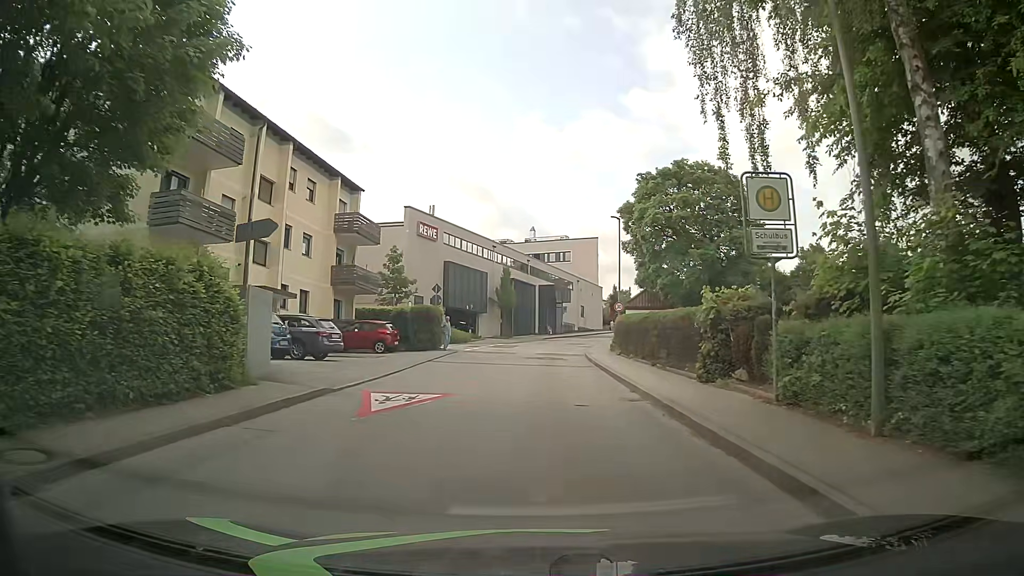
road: unclassified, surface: asphalt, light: Day
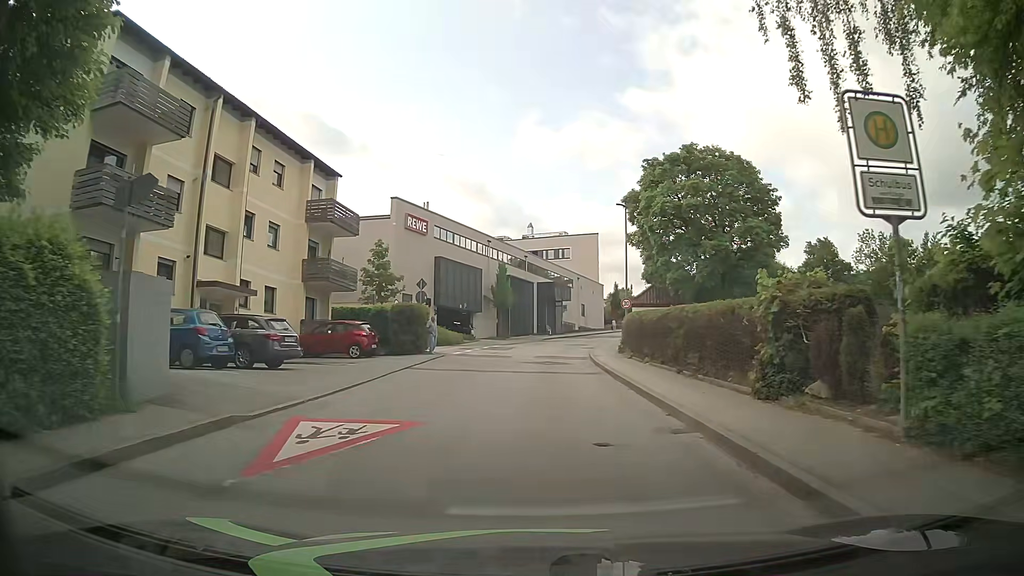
(0.0, +4.2) m; 0°
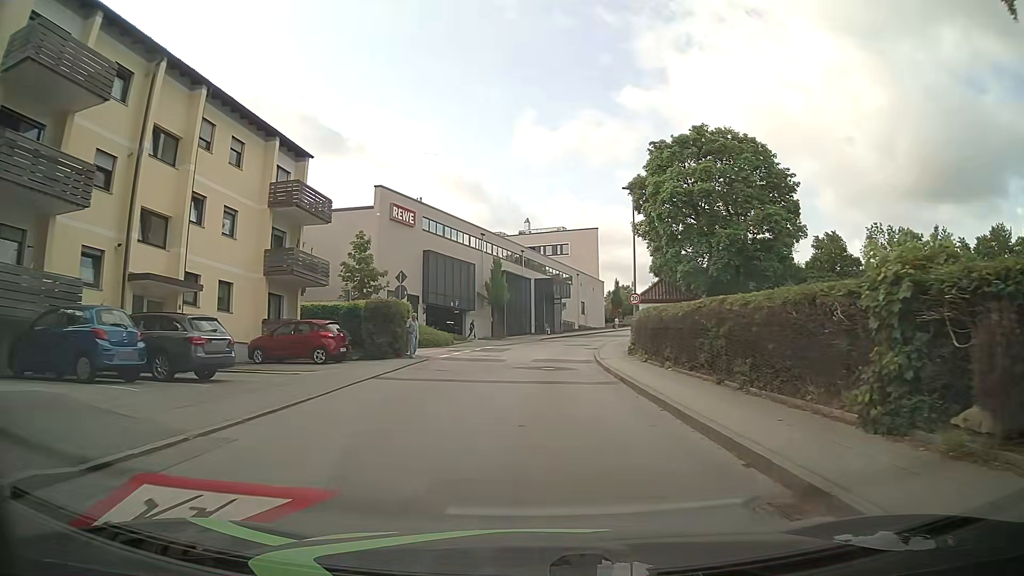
(0.0, +4.2) m; -1°
(0, +10) (0, +20) (+1, +30) (+2, +40) (+3, +50) (+6, +59) (+9, +69) (+13, +78) (+17, +87) (+21, +97) m
